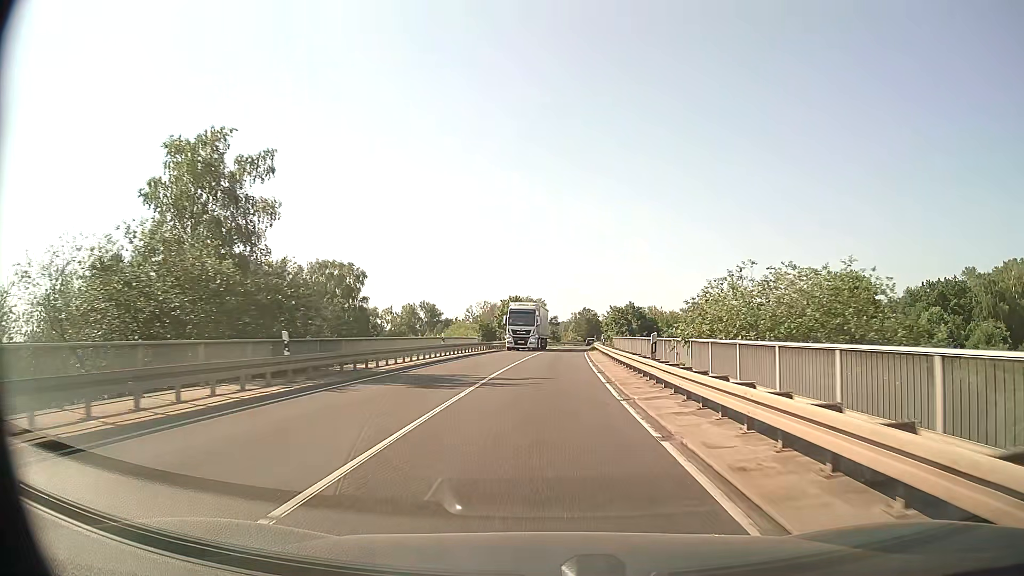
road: primary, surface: asphalt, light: Day
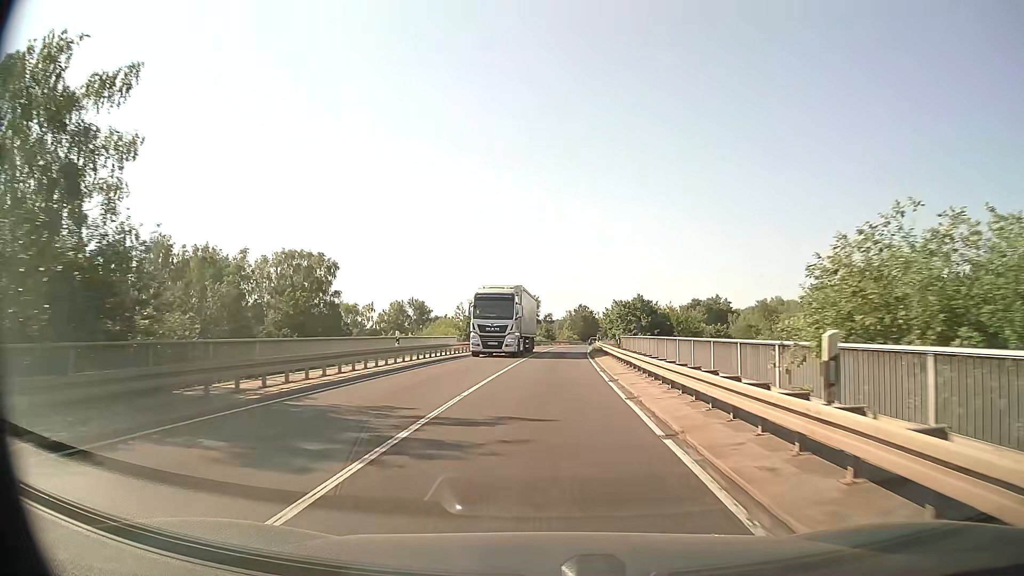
(+0.1, +9.8) m; +1°
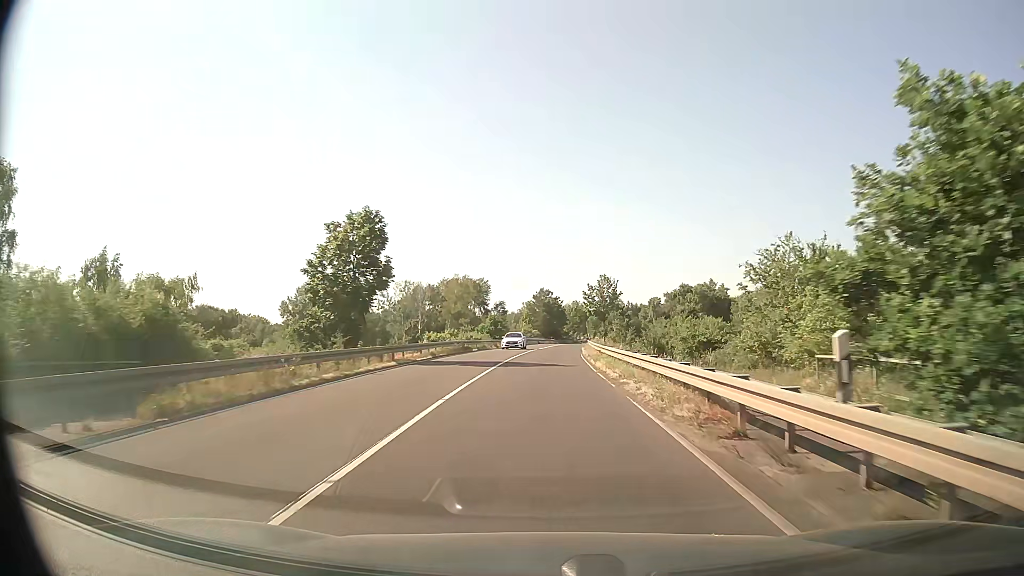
(+1.4, +49.3) m; +4°
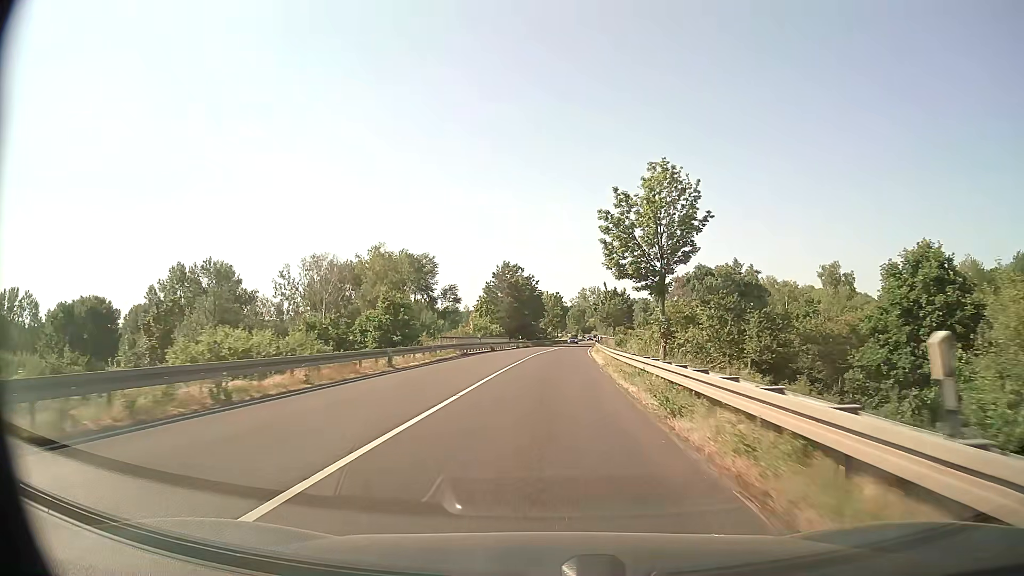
(+1.1, +50.3) m; +2°
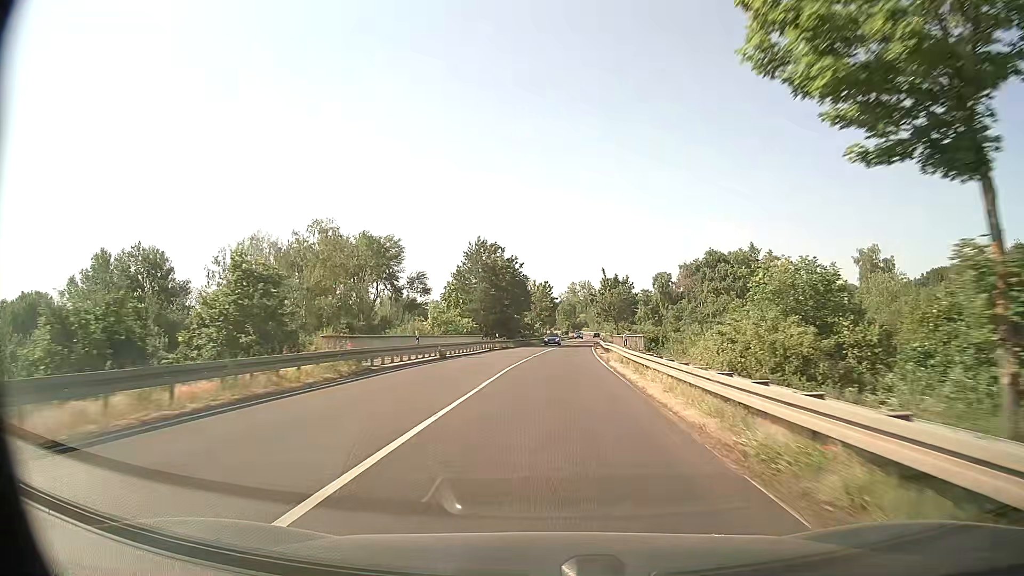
(+0.2, +20.6) m; +1°
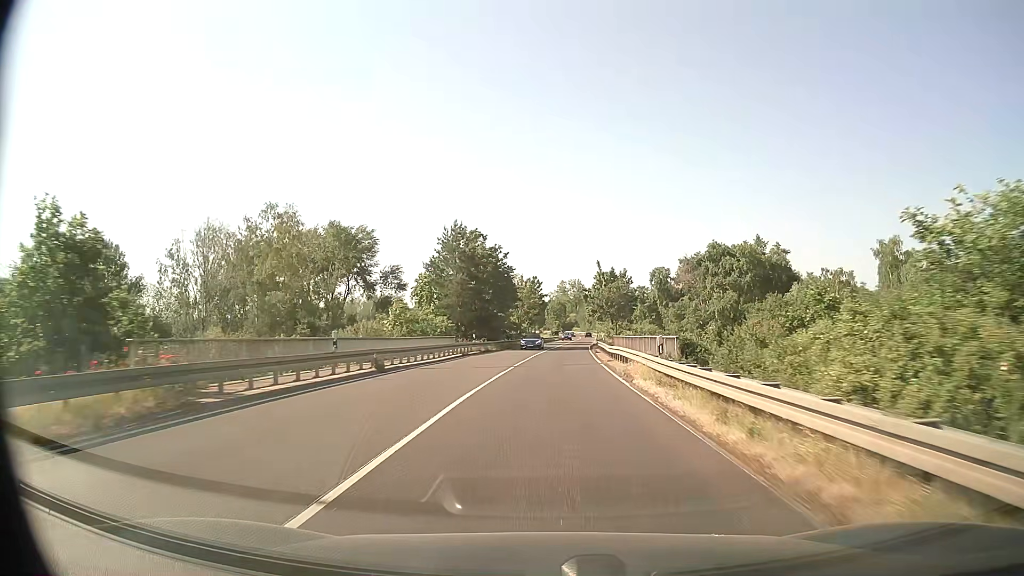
(+0.1, +10.4) m; +1°
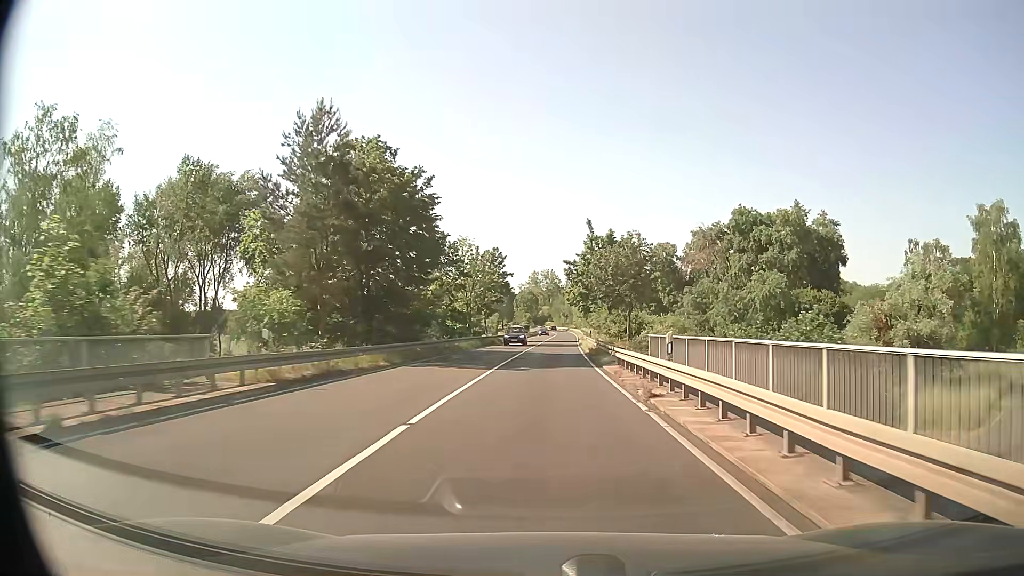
(+0.5, +31.7) m; +2°
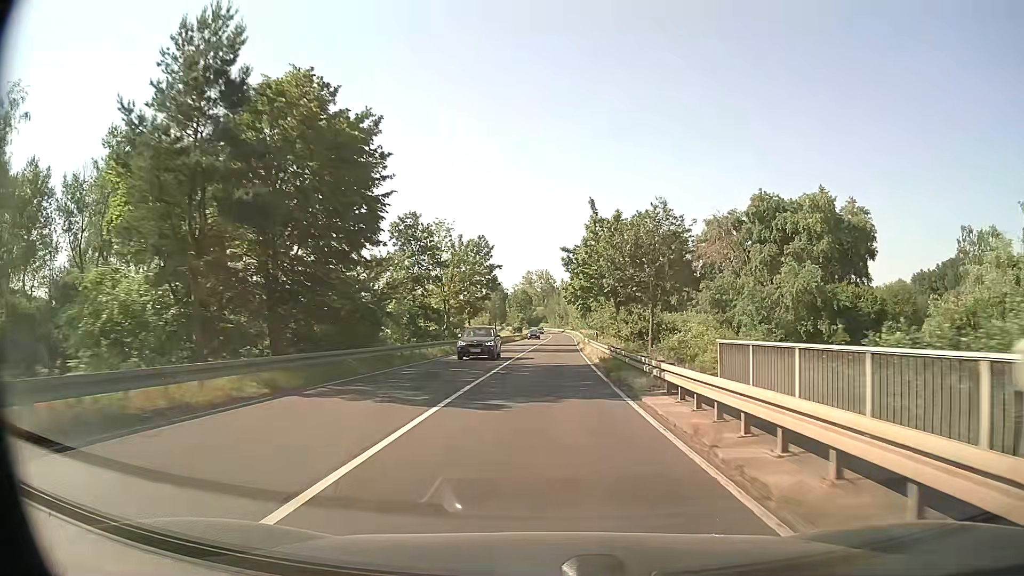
(+0.1, +10.7) m; +1°
(0, +10) (0, +20) (+1, +30) (+1, +40) (+1, +50) (+1, +60) (+2, +70) (+2, +80) (+2, +90) (+3, +100) m
